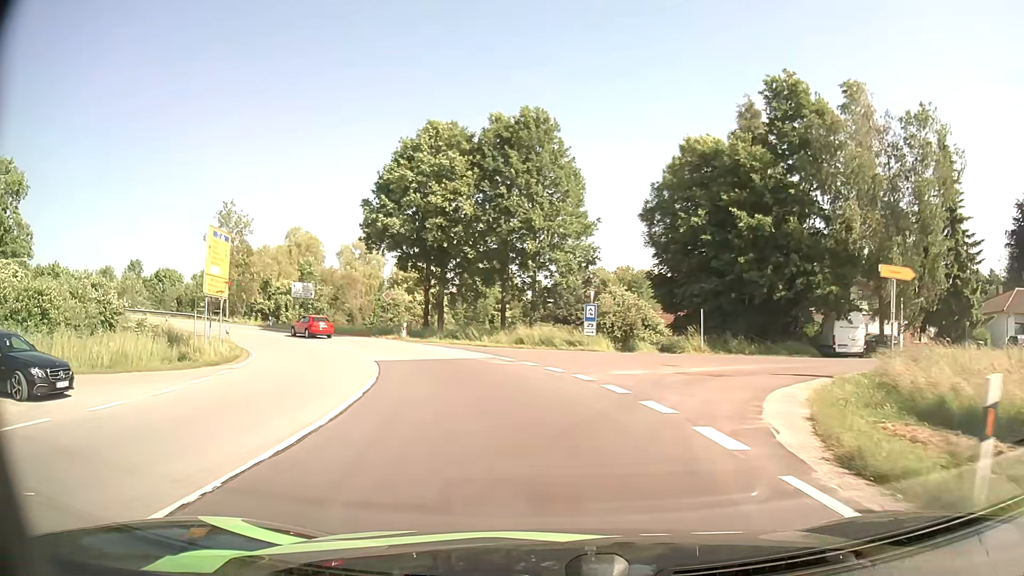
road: primary_link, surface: asphalt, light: Day
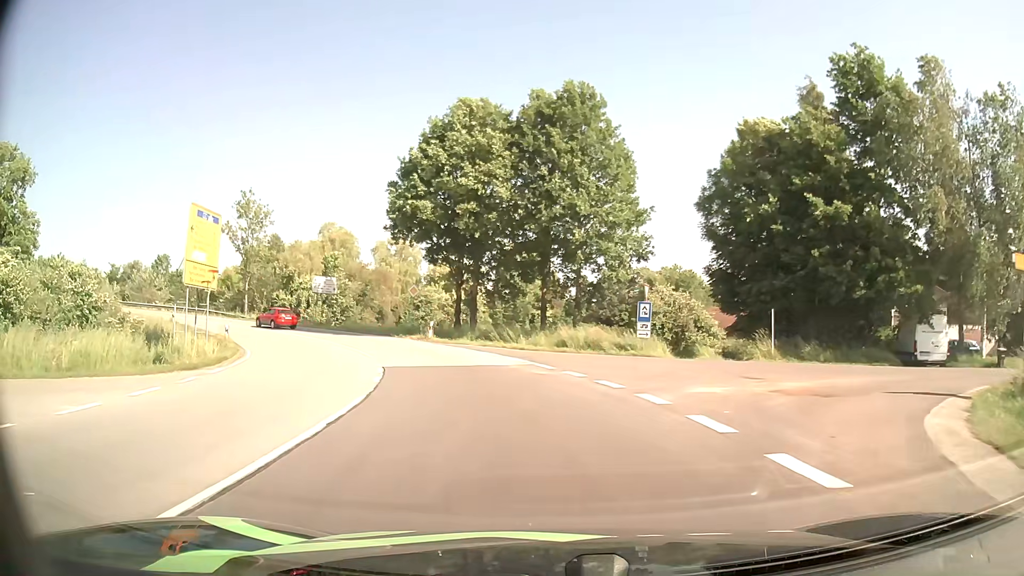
(-0.1, +4.9) m; -3°
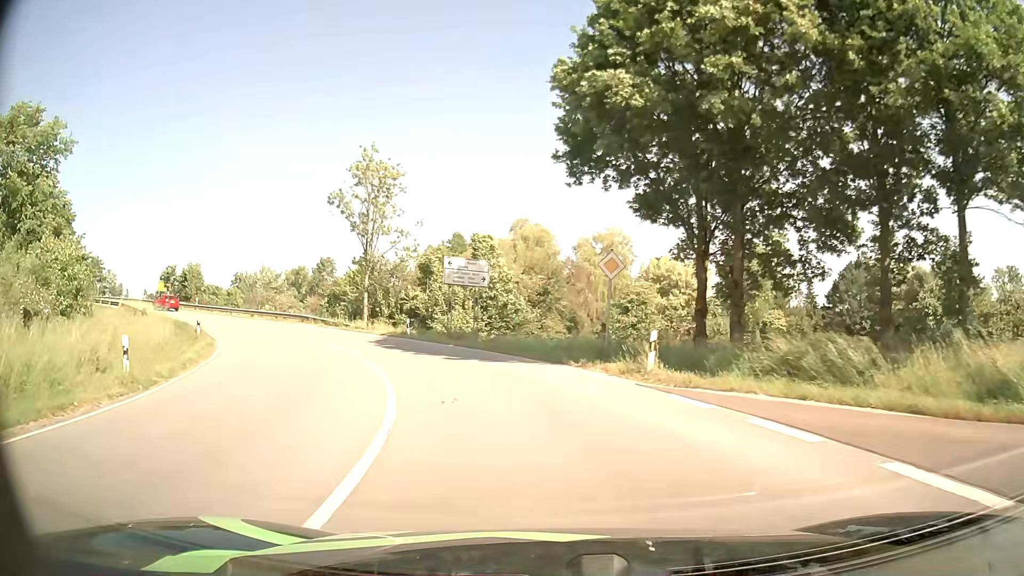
(-3.3, +21.2) m; -18°
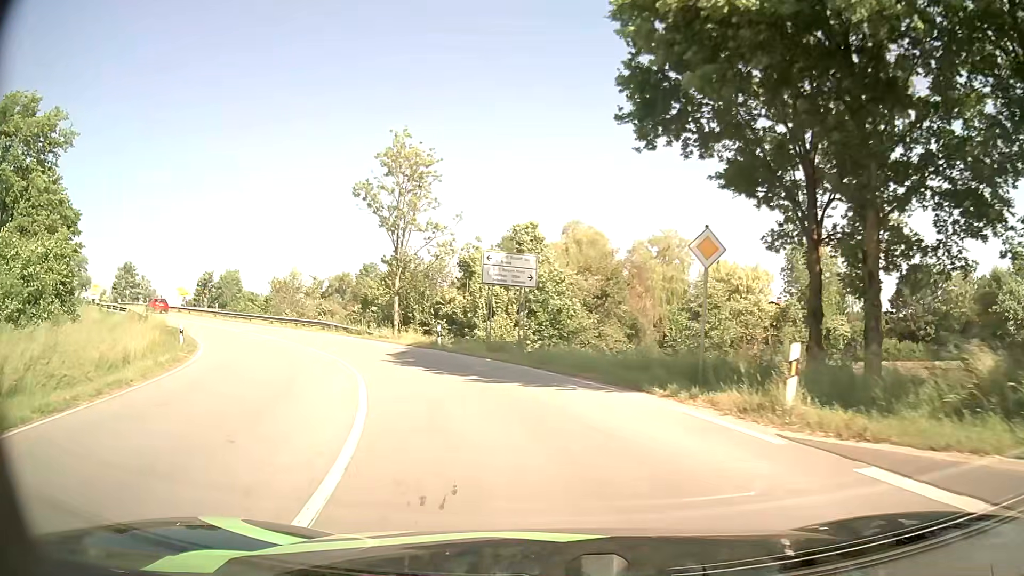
(-0.2, +5.8) m; -4°
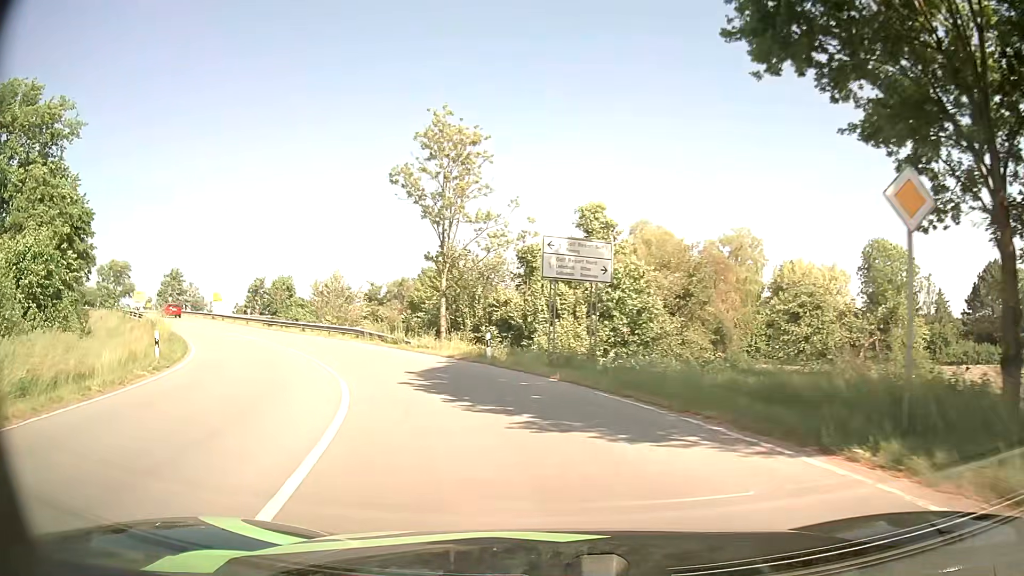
(-0.3, +5.8) m; -5°
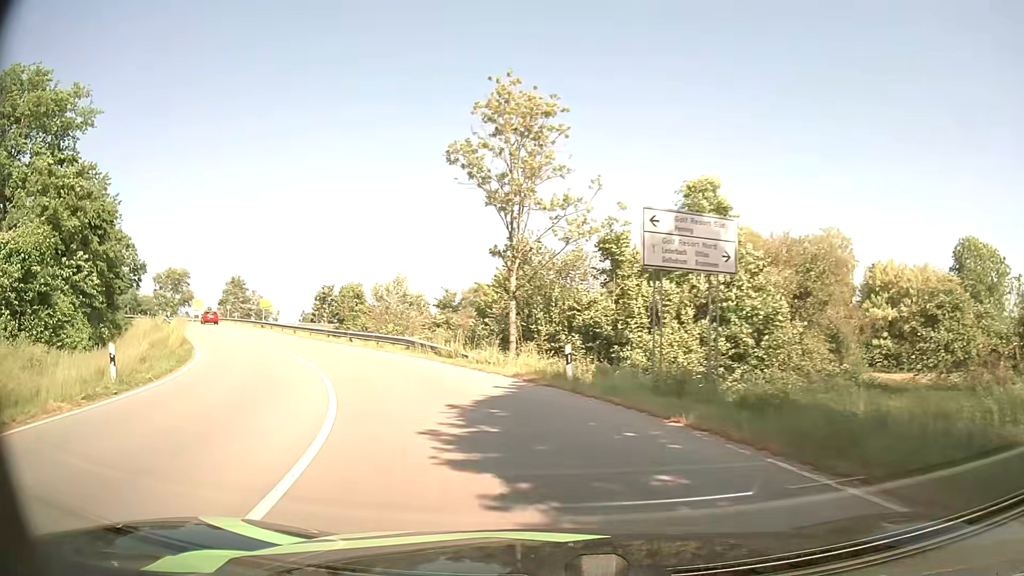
(-0.3, +5.8) m; -7°
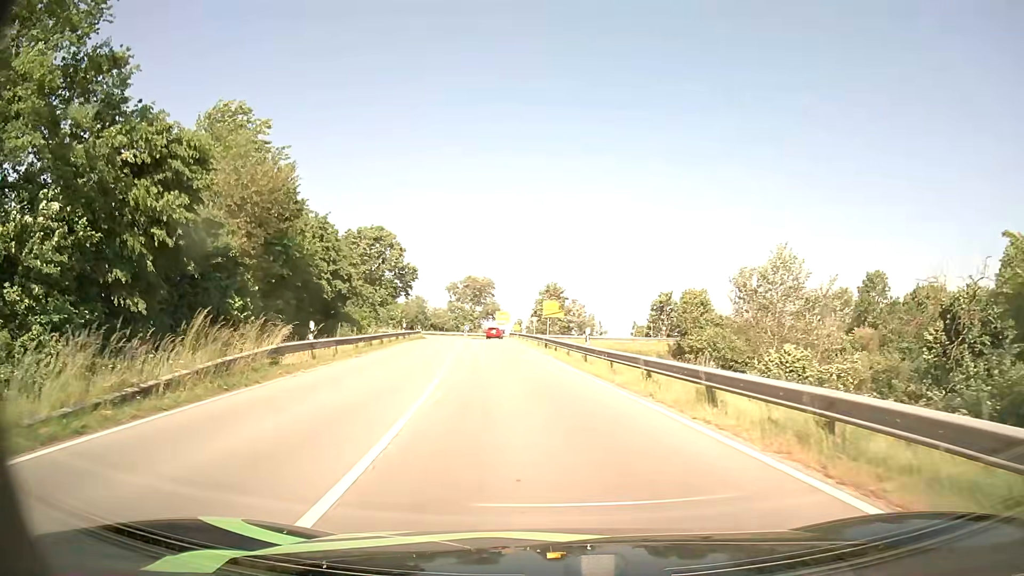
(-6.2, +22.4) m; -29°
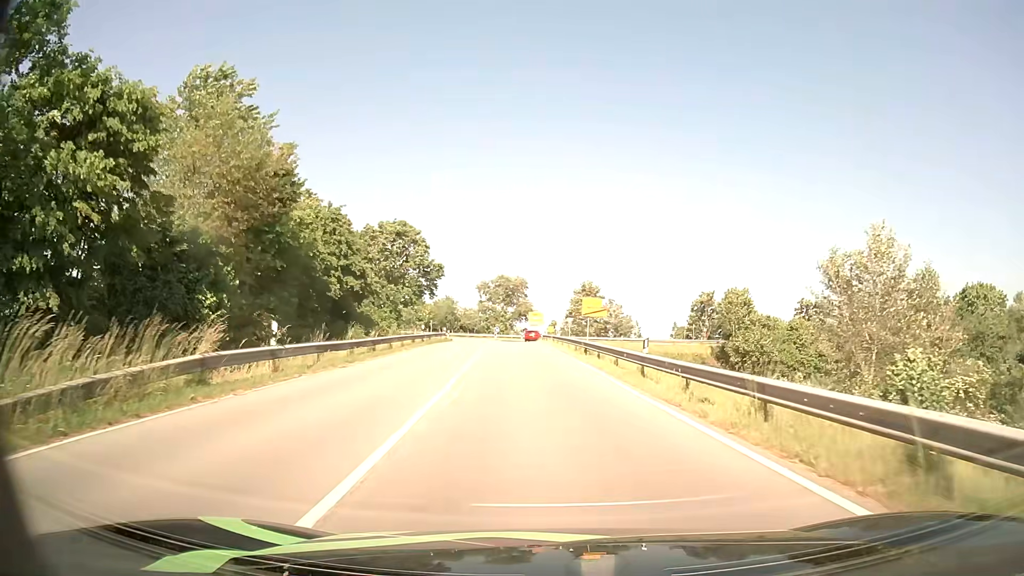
(-0.2, +5.9) m; -3°
(0, +10) (-1, +20) (-2, +30) (-2, +40) (-3, +50) (-4, +60) (-4, +70) (-3, +80) (-2, +90) (-4, +99) m
